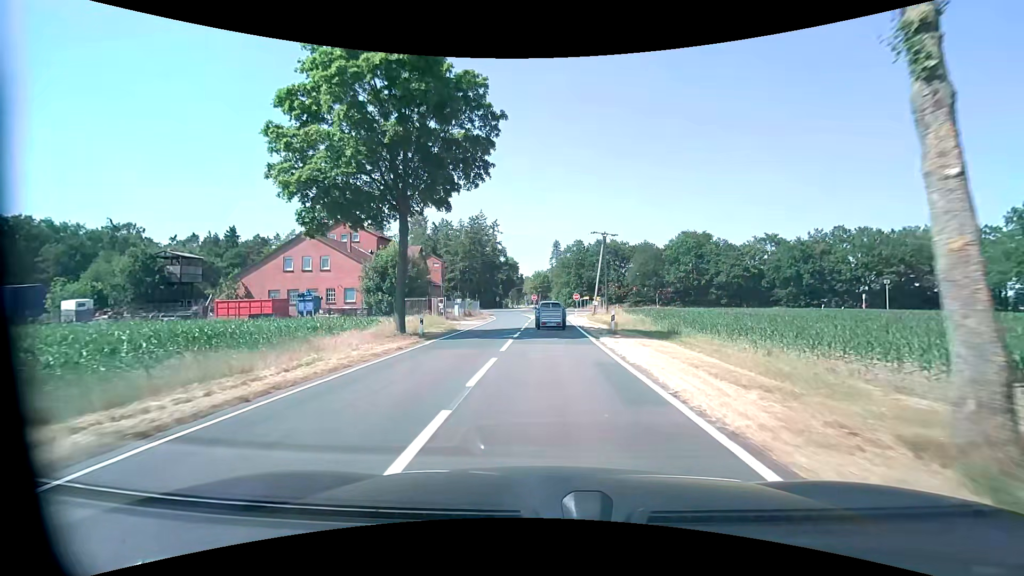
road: tertiary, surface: asphalt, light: Day
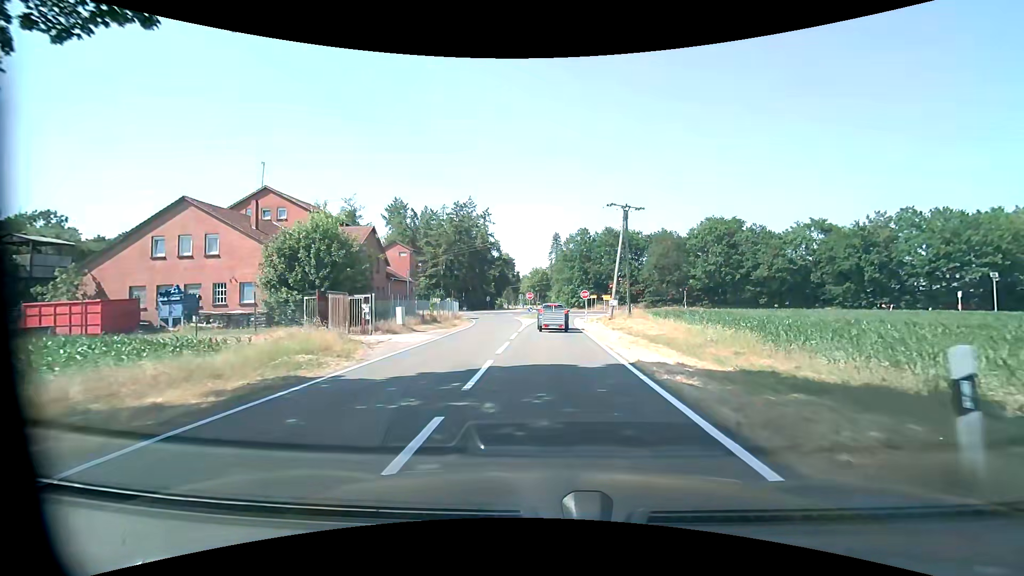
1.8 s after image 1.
(0.0, +17.7) m; 0°
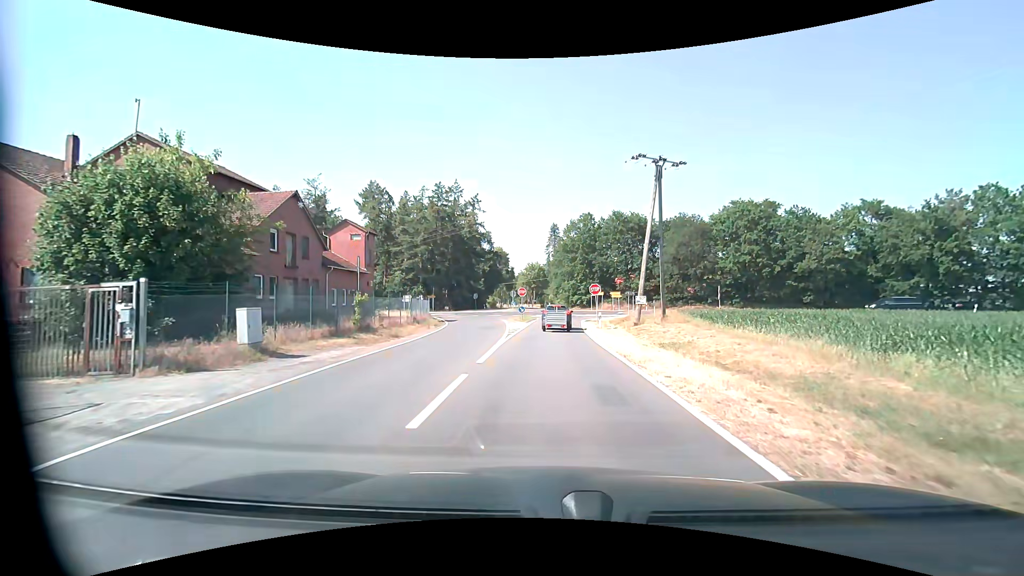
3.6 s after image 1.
(0.0, +14.4) m; 0°
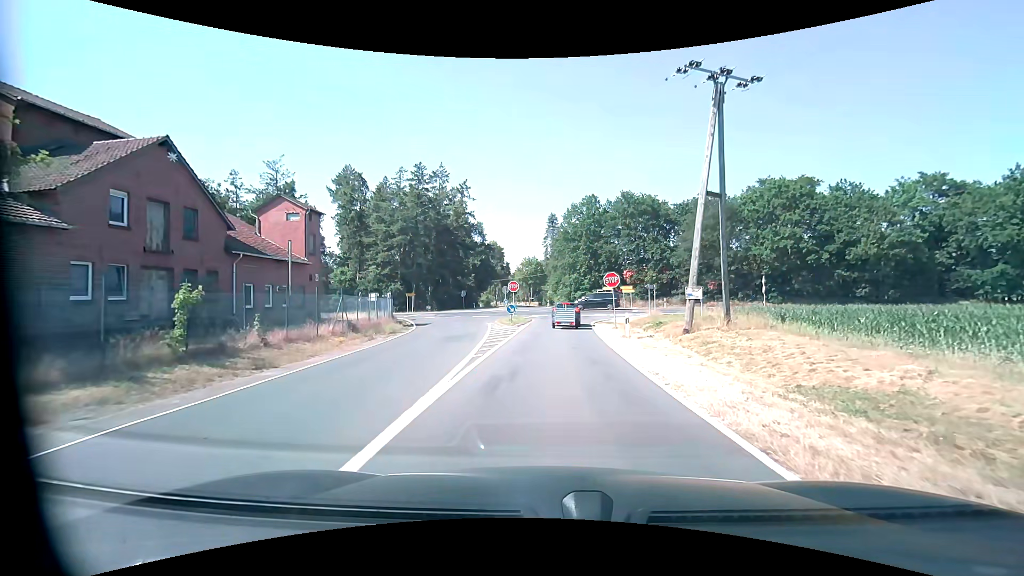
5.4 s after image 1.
(0.0, +11.3) m; +1°
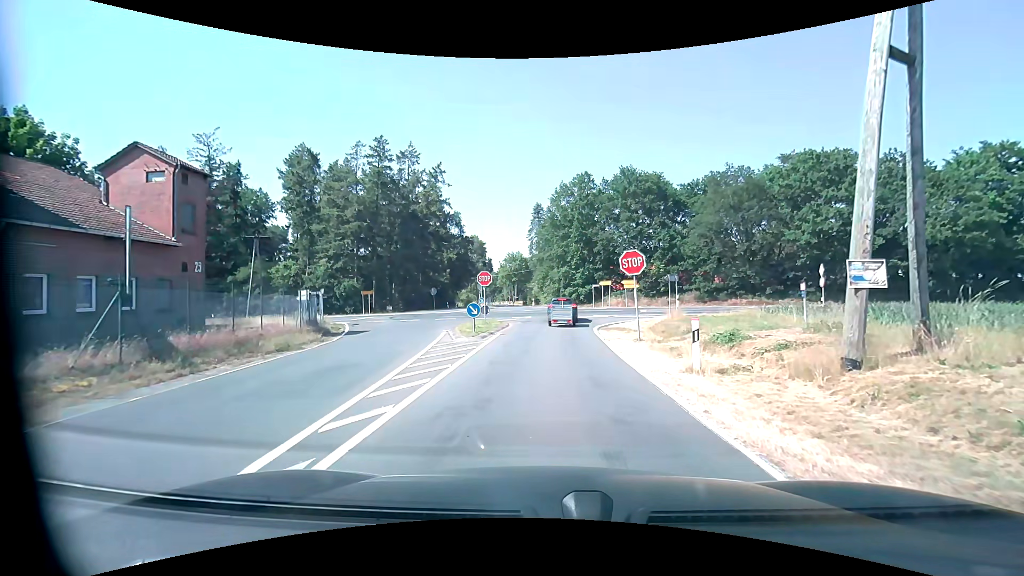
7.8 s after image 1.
(+0.1, +11.3) m; +1°
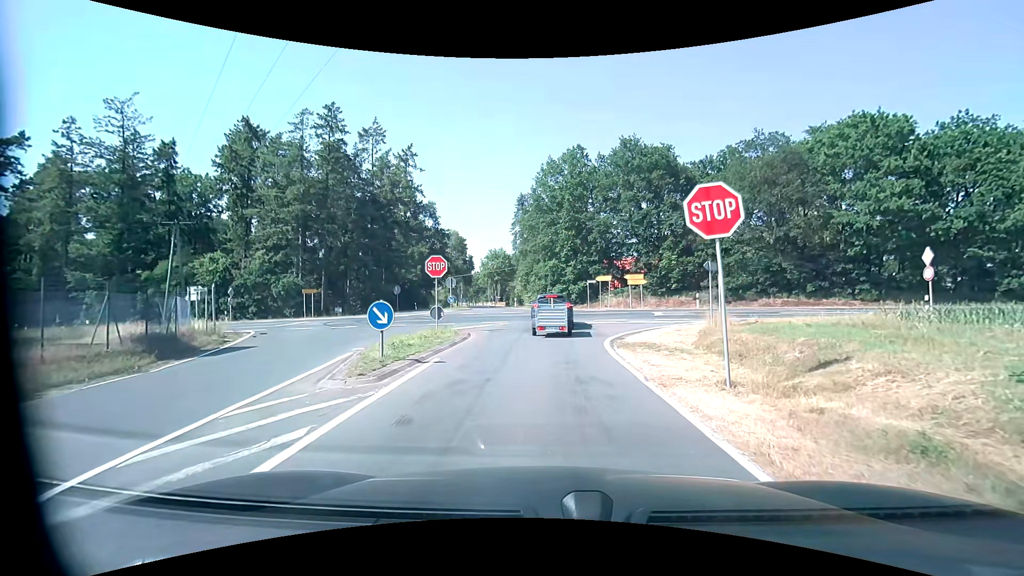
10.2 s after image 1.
(+0.2, +10.2) m; +2°
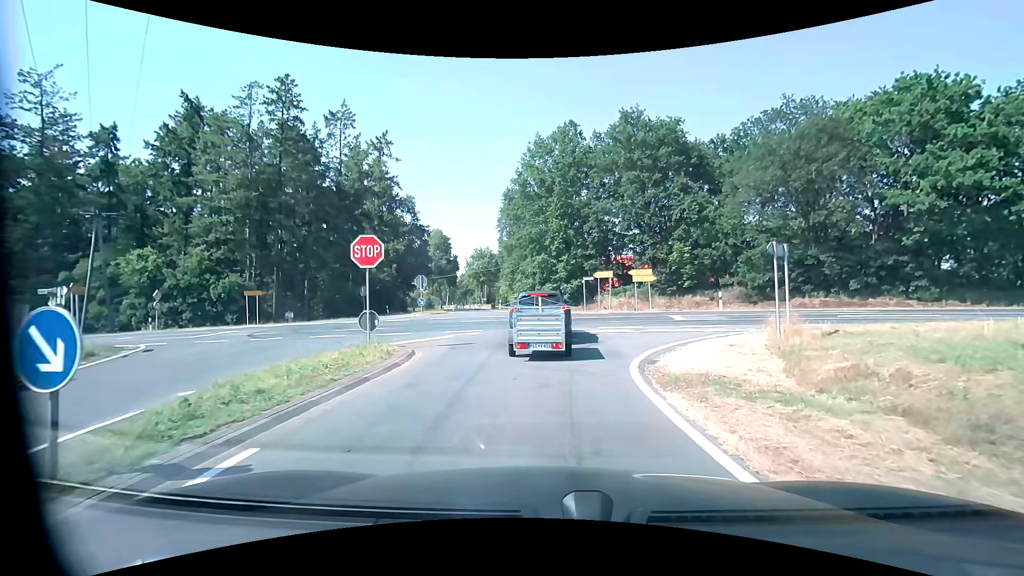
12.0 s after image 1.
(+0.1, +6.9) m; +1°
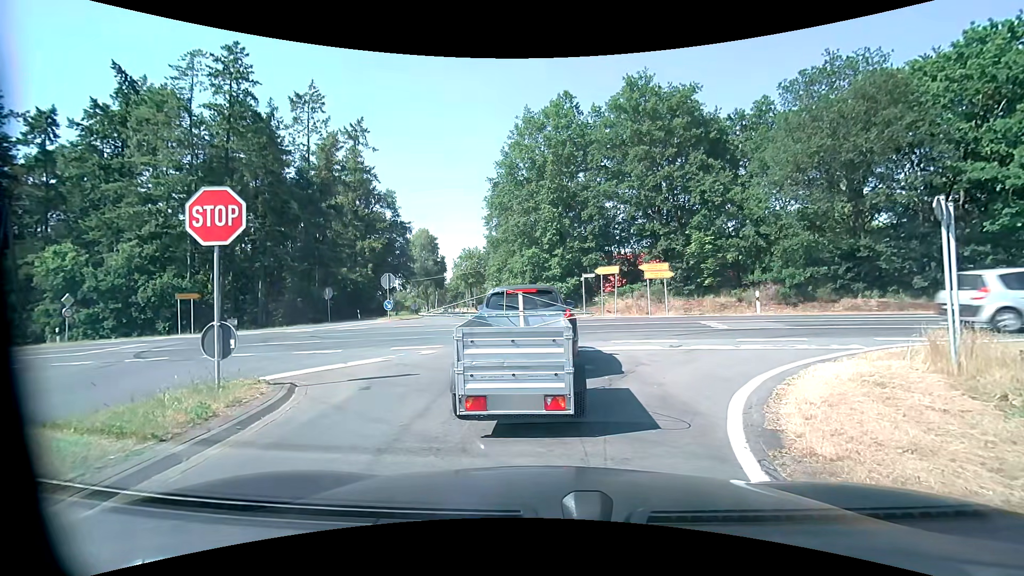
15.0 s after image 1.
(+0.1, +5.9) m; 0°
